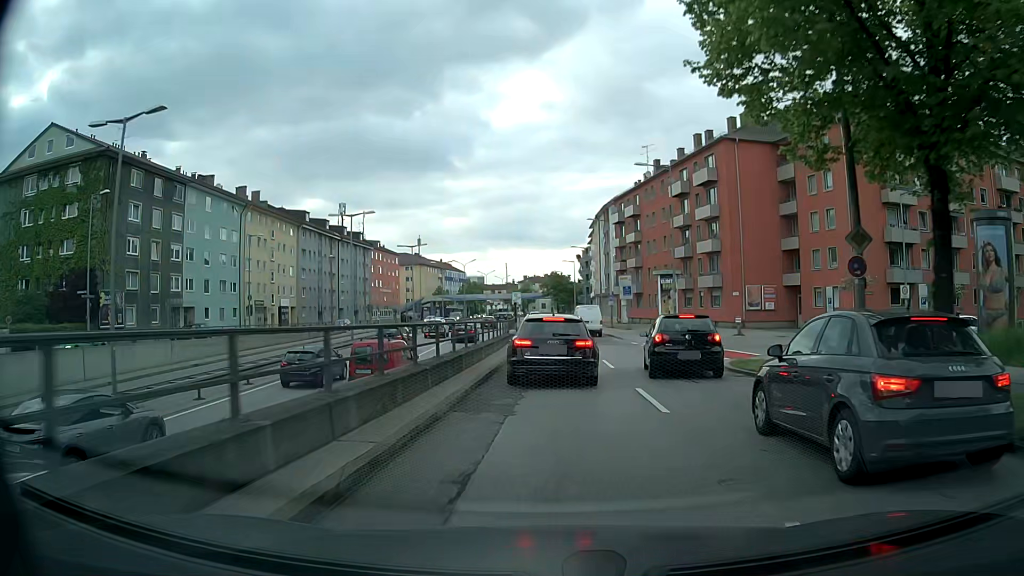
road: primary_link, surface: asphalt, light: Day
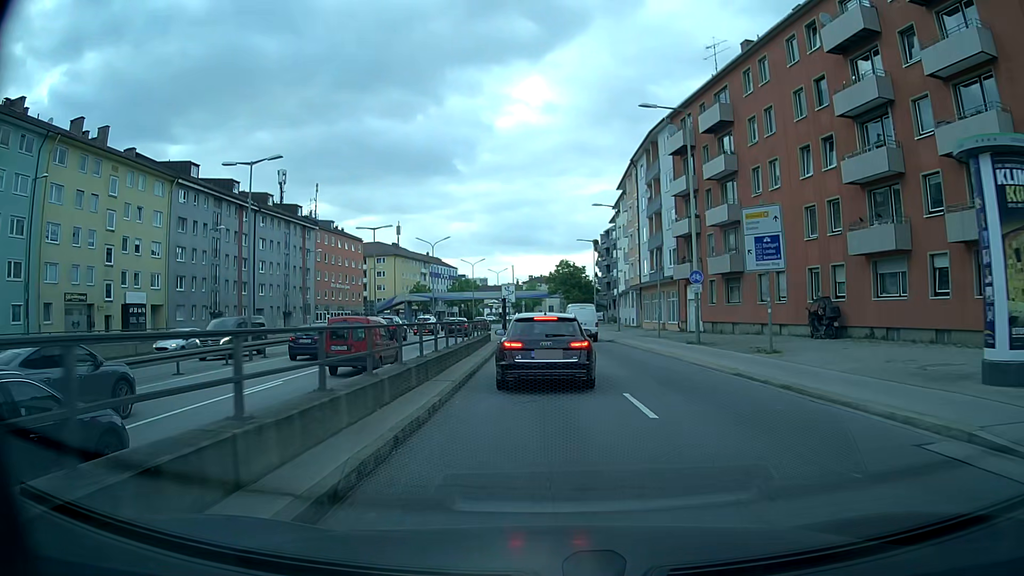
(0.0, +36.7) m; -1°
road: trunk_link
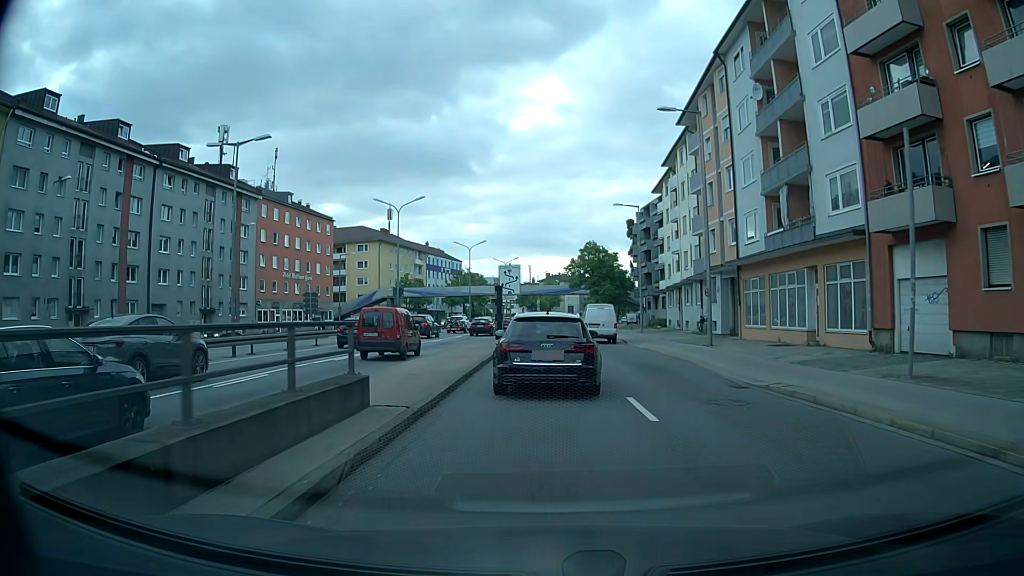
(-0.2, +26.5) m; -1°
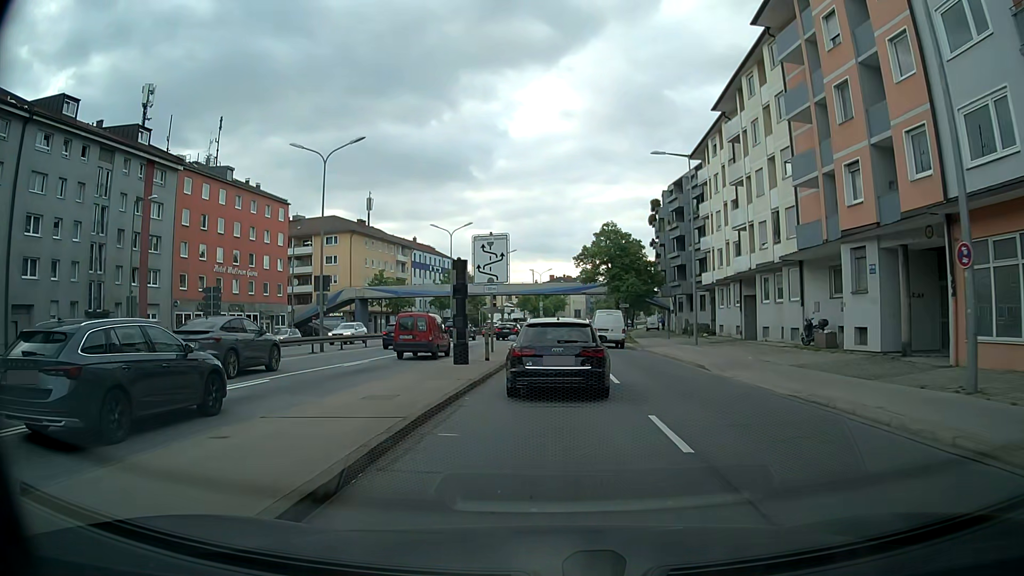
(0.0, +18.8) m; -1°
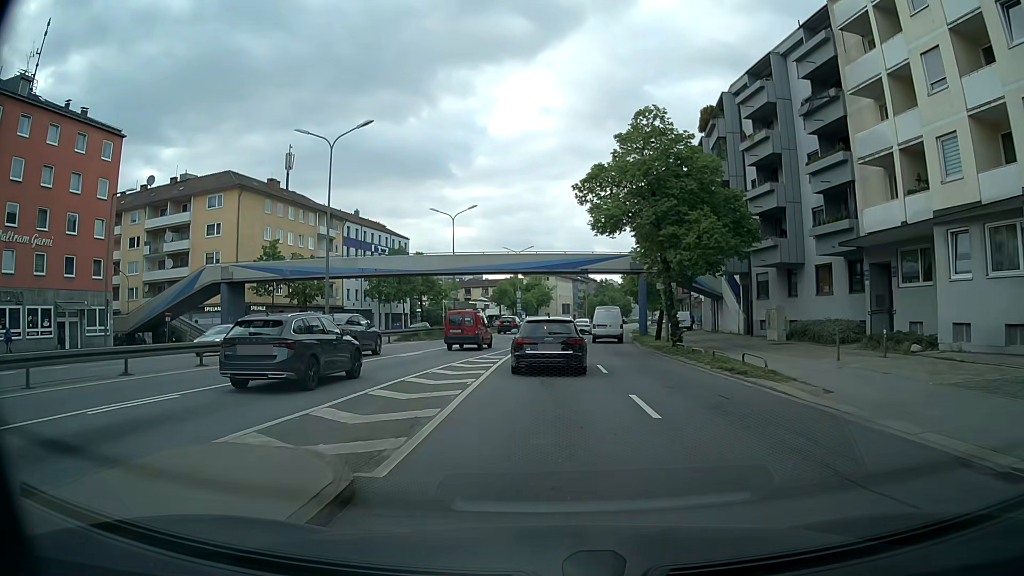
(+1.2, +31.9) m; +3°
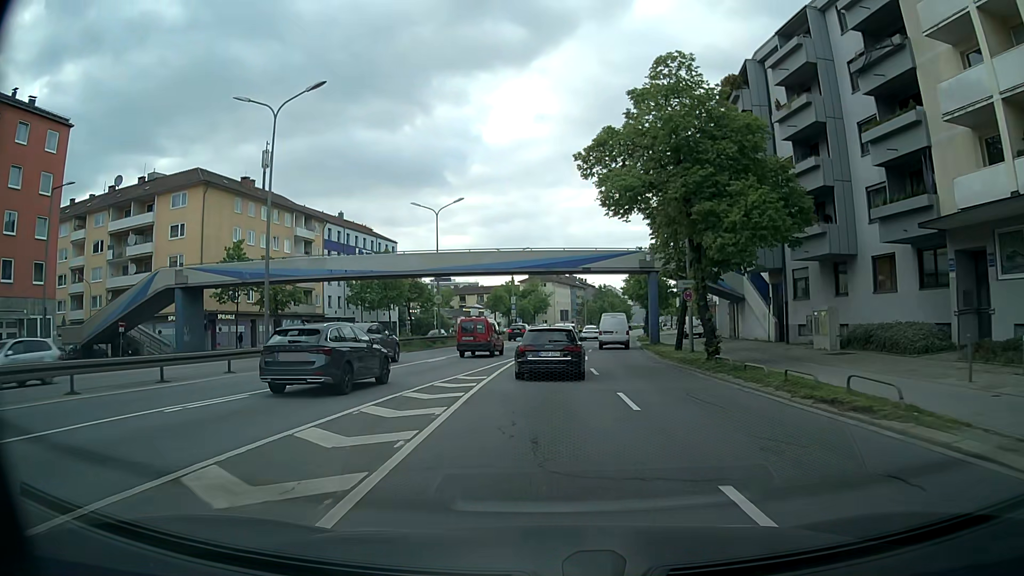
(+0.1, +6.8) m; +1°
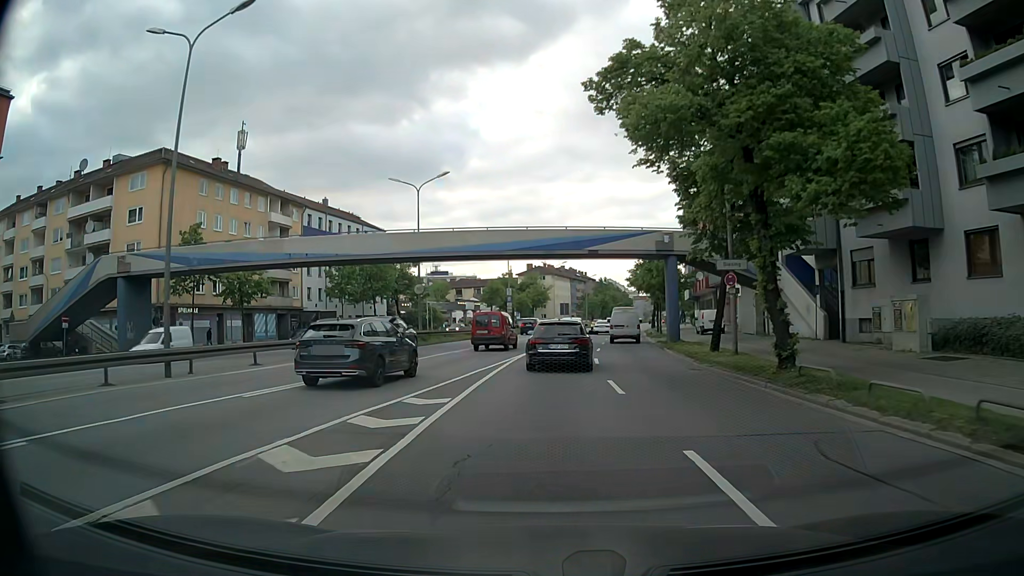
(0.0, +7.1) m; 0°
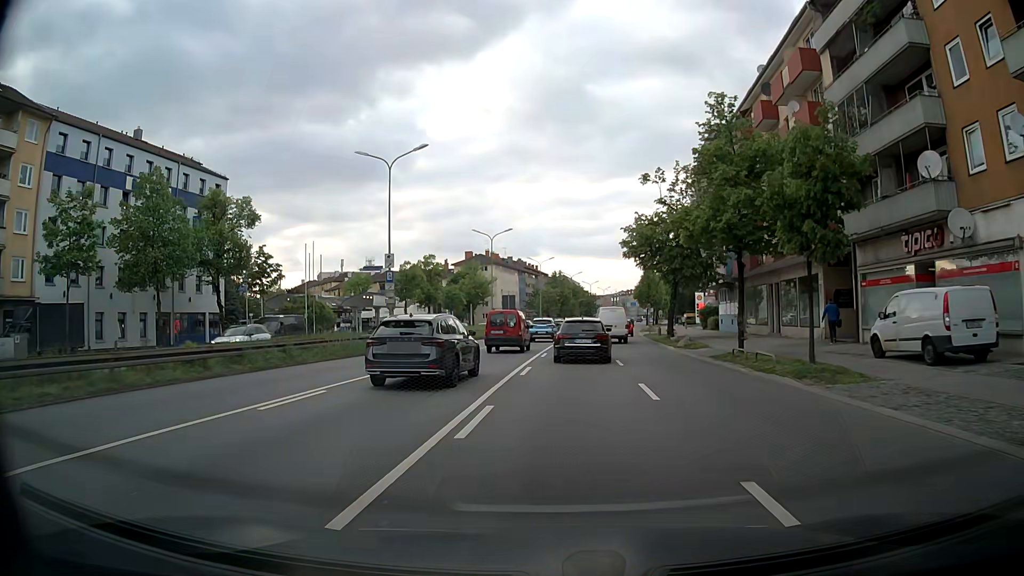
(+1.3, +37.8) m; +5°
(0, +10) (0, +20) (0, +30) (0, +40) (0, +50) (+1, +60) (+2, +70) (+3, +80) (+4, +90) (+6, +100) m
